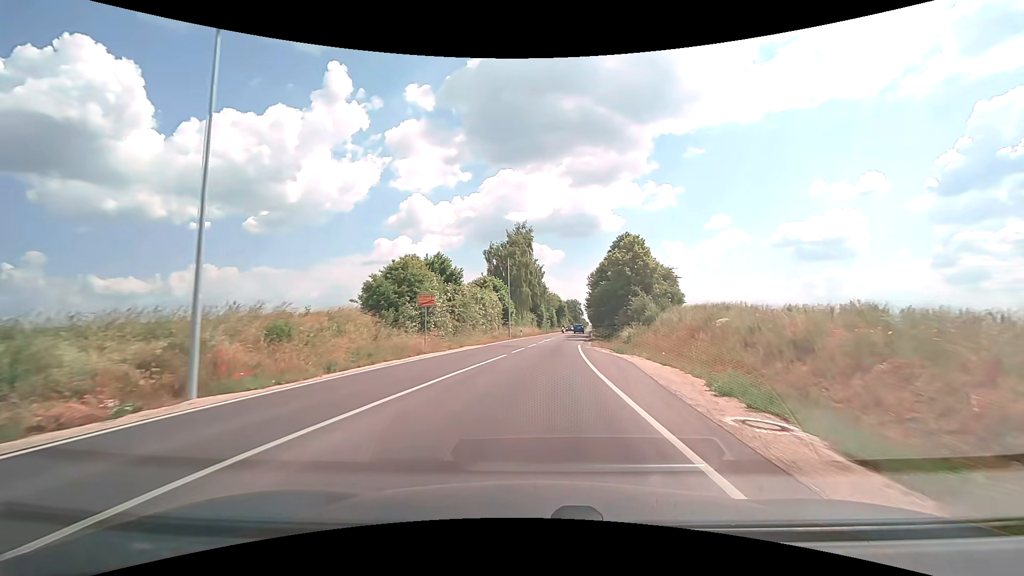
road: secondary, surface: asphalt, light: Day
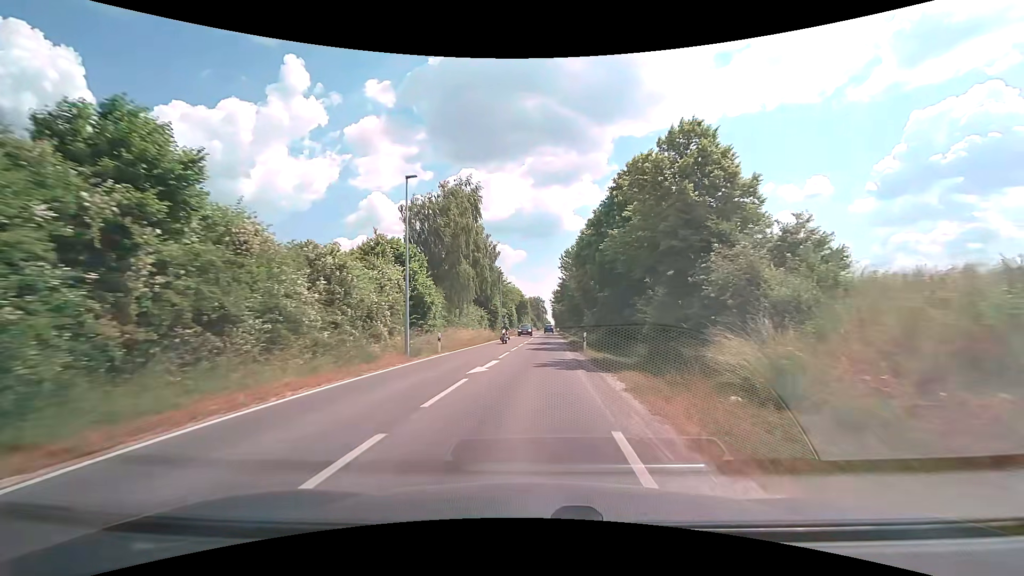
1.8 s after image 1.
(+1.4, +27.7) m; +5°
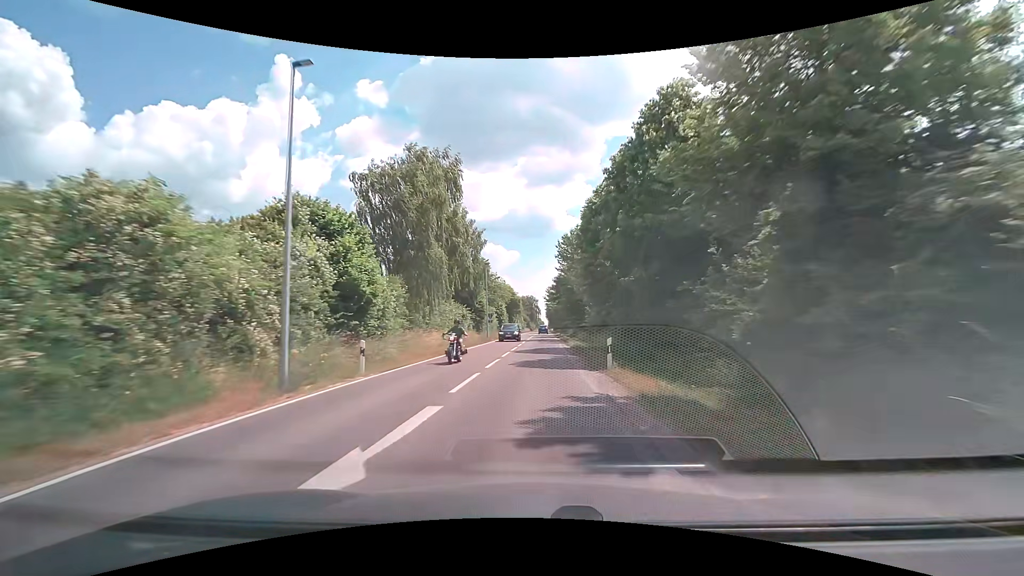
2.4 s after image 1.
(+0.1, +10.4) m; +1°
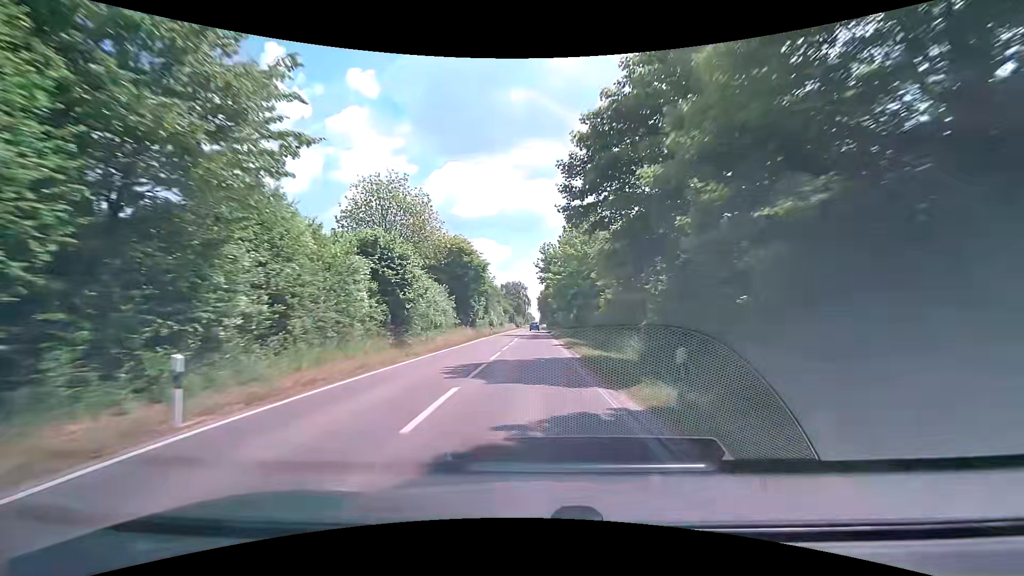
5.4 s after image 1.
(+0.8, +58.0) m; +1°
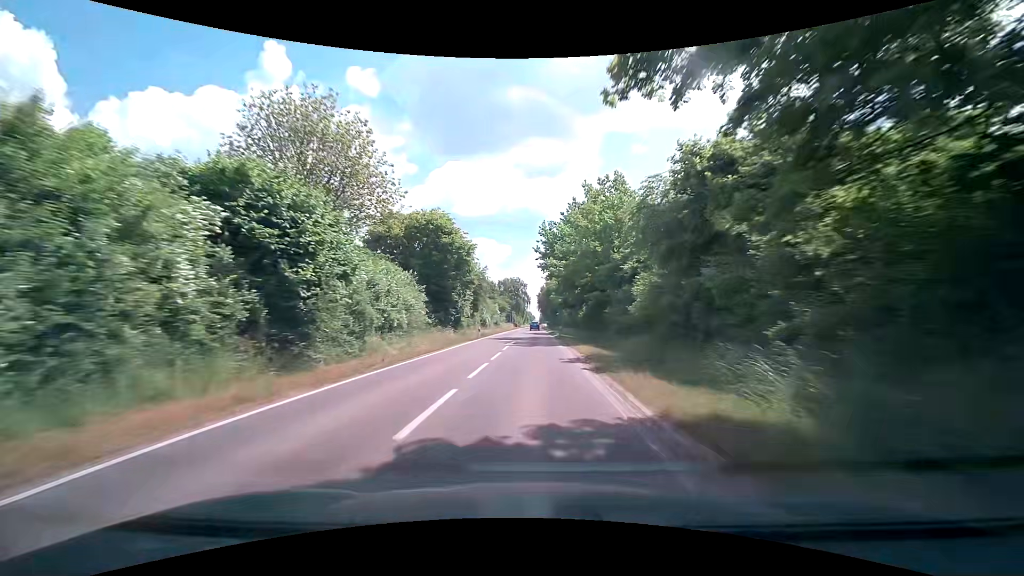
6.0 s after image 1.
(0.0, +12.2) m; 0°
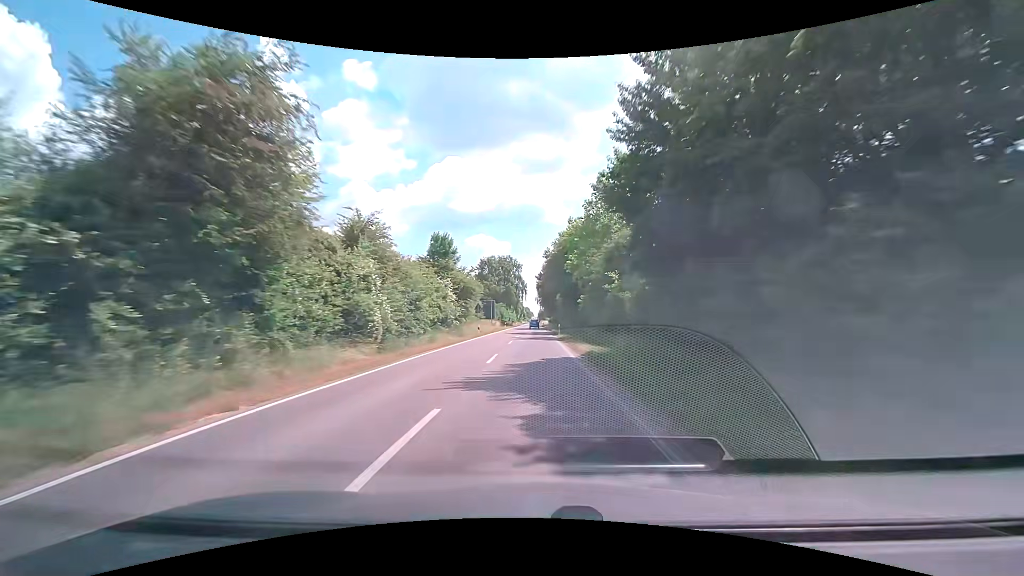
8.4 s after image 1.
(+0.5, +50.2) m; +1°
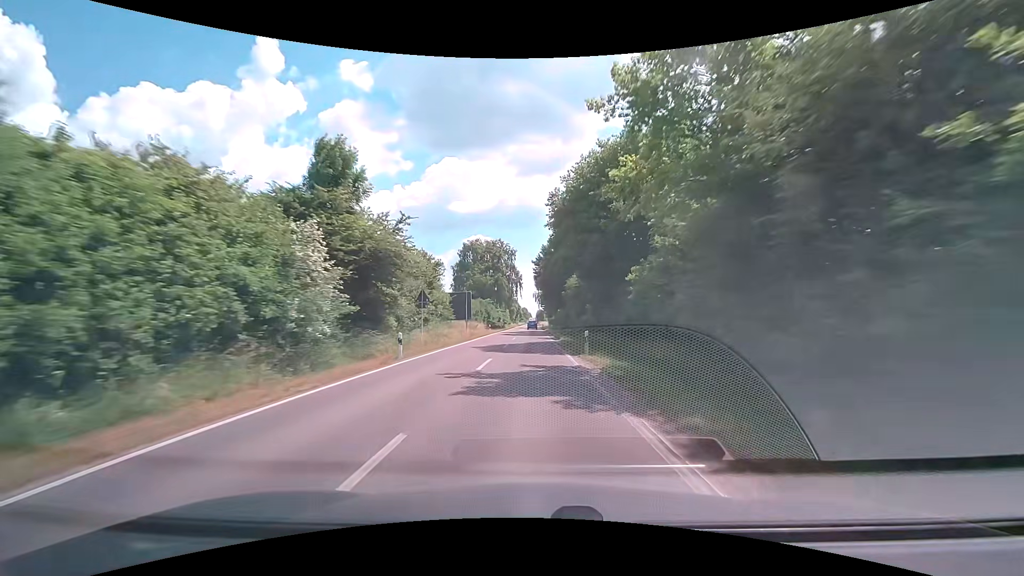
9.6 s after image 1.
(+0.1, +25.6) m; 0°
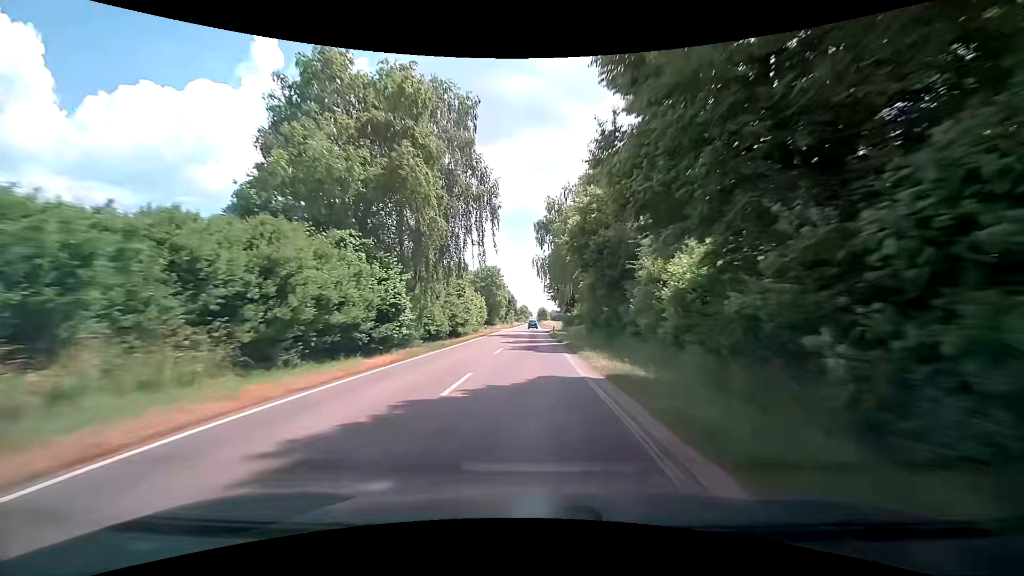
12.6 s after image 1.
(-0.4, +64.7) m; 0°
(0, +10) (0, +20) (0, +30) (0, +40) (0, +50) (0, +60) (-1, +70) (-1, +80) (-1, +90) (-1, +100) m
